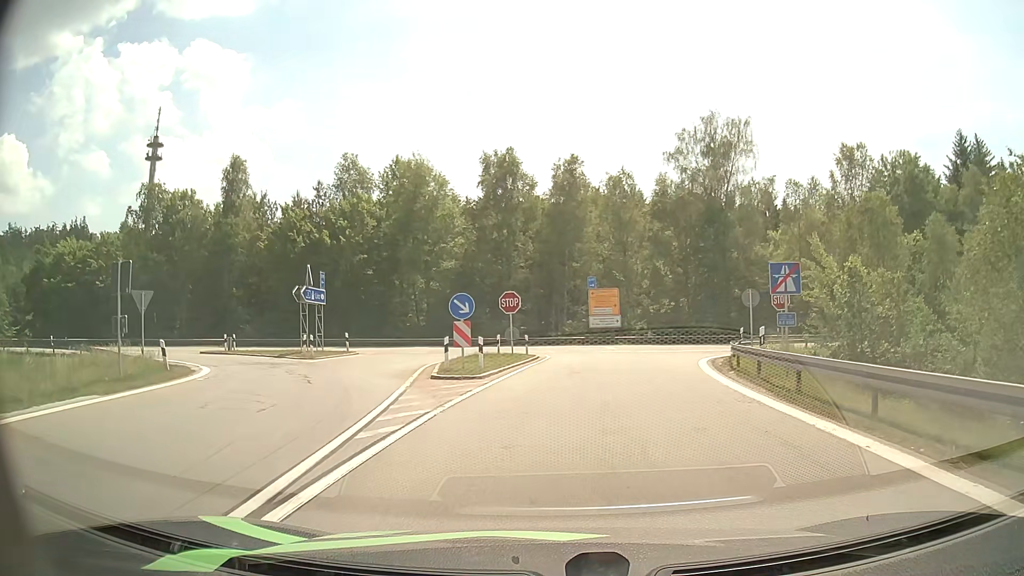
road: motorway_link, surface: asphalt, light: Day
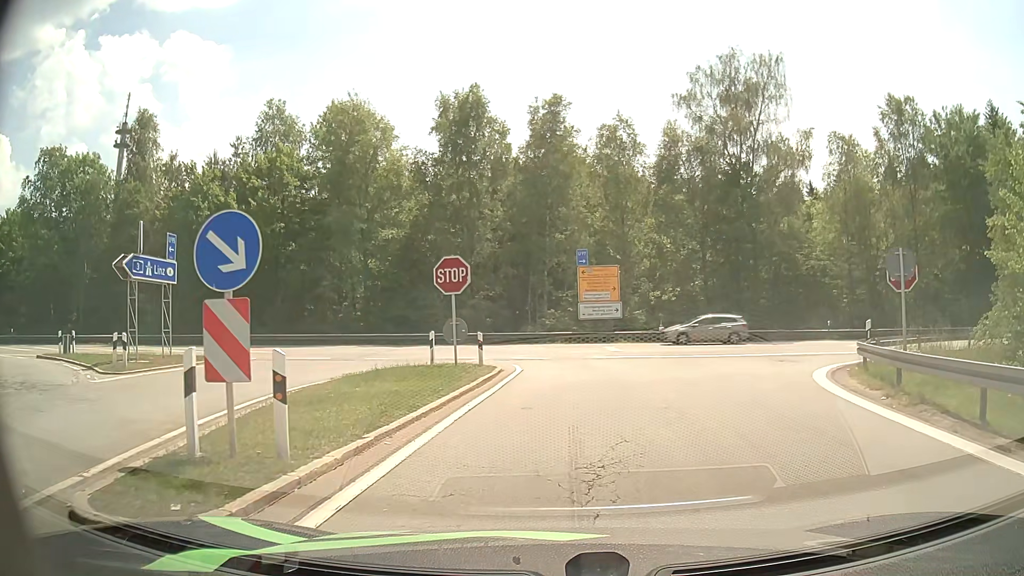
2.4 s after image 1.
(+0.1, +13.5) m; +2°
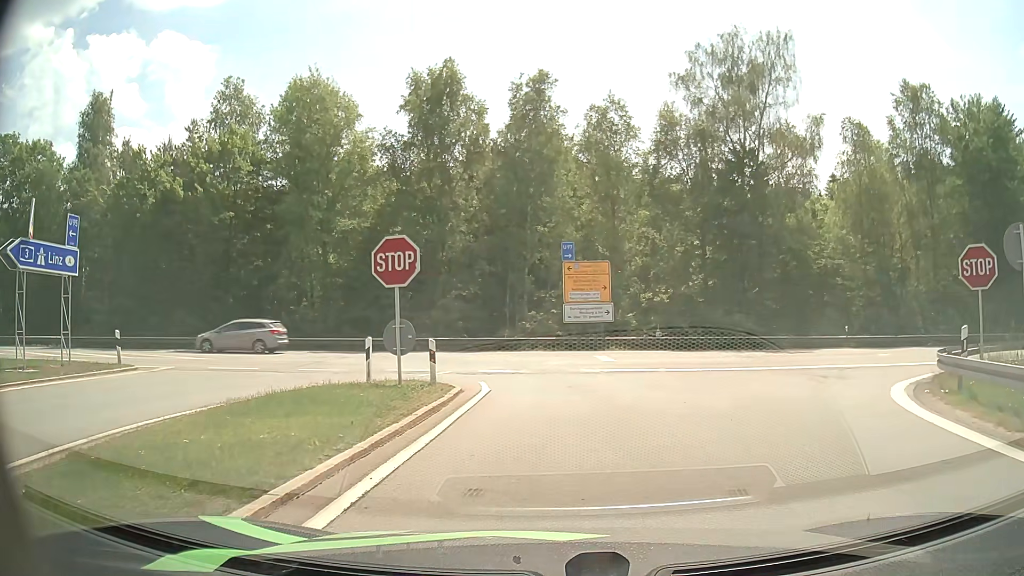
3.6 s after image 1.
(+0.1, +4.9) m; +1°
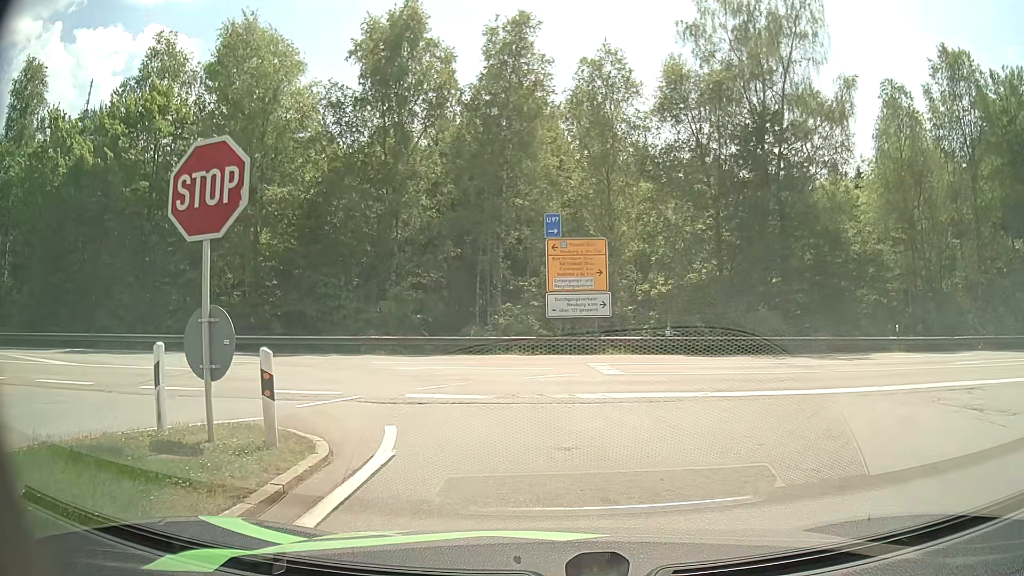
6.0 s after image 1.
(+0.1, +7.4) m; +1°
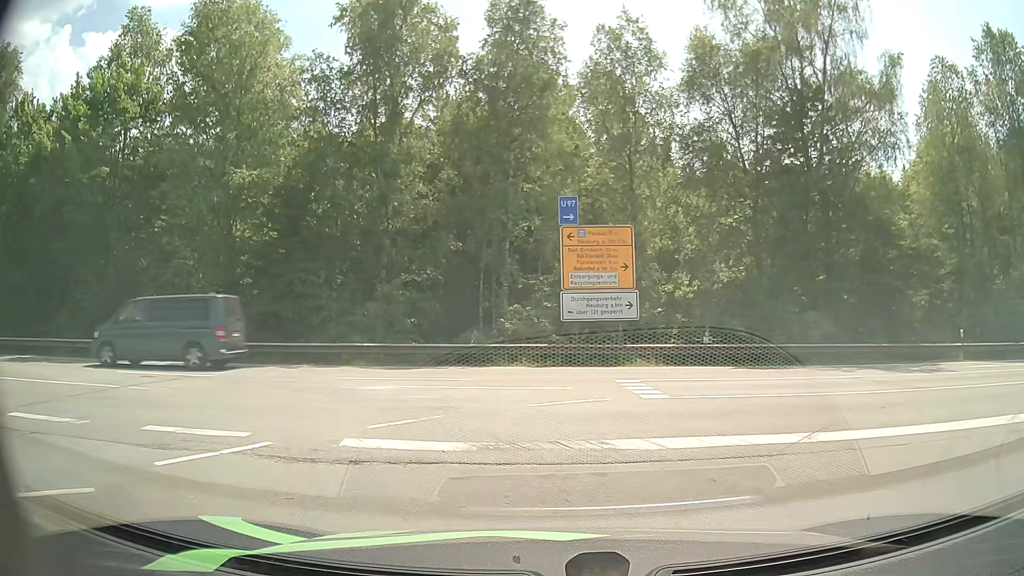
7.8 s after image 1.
(0.0, +4.2) m; -1°
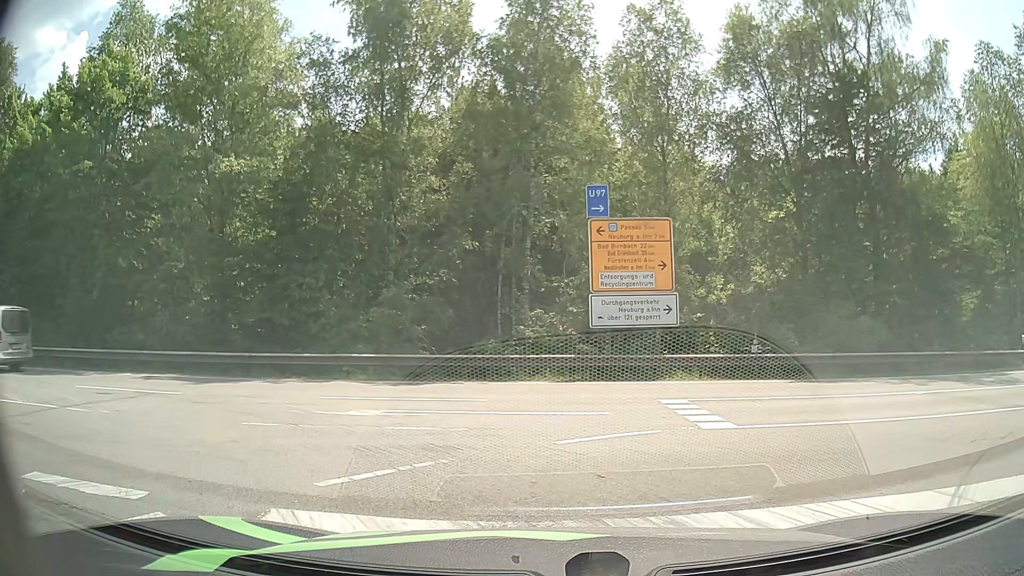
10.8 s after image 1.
(0.0, +2.6) m; -1°
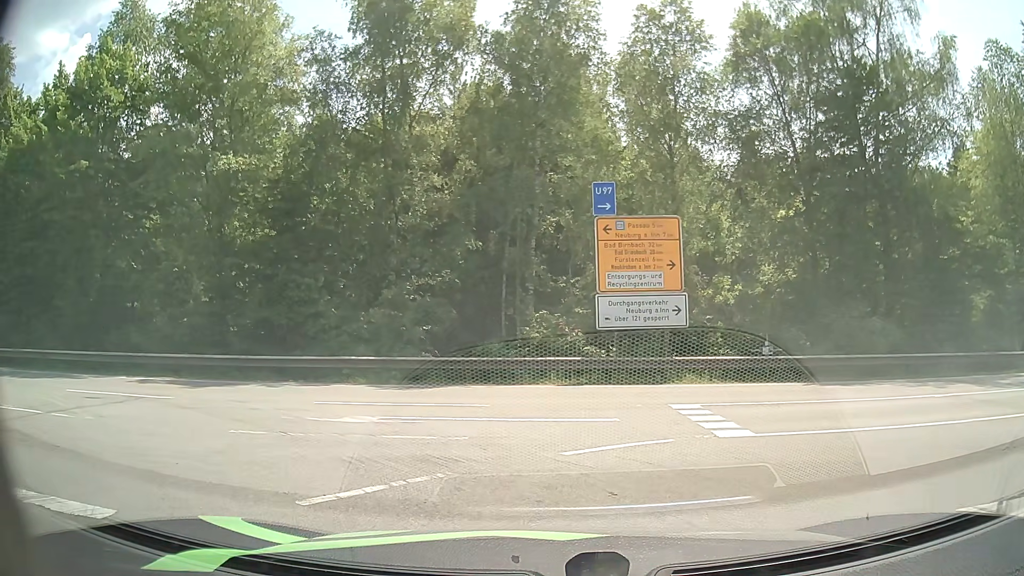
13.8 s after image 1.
(0.0, +0.6) m; 0°
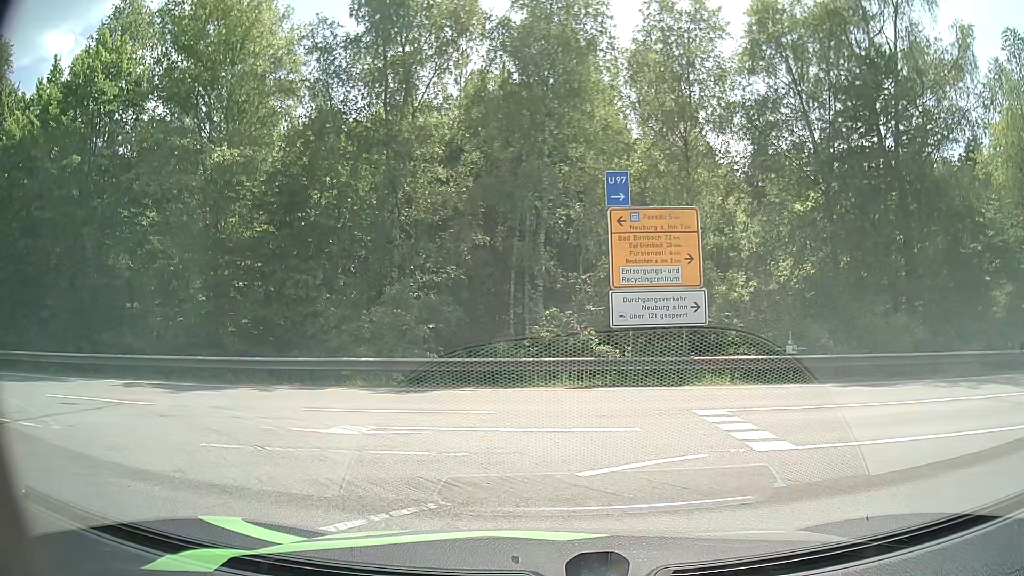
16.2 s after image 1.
(0.0, +1.1) m; 0°
(-4, +9) (-13, +13) (-23, +13) (-33, +13) (-43, +12) (-52, +11) (-62, +11) (-72, +10) (-82, +10) (-92, +9) m
